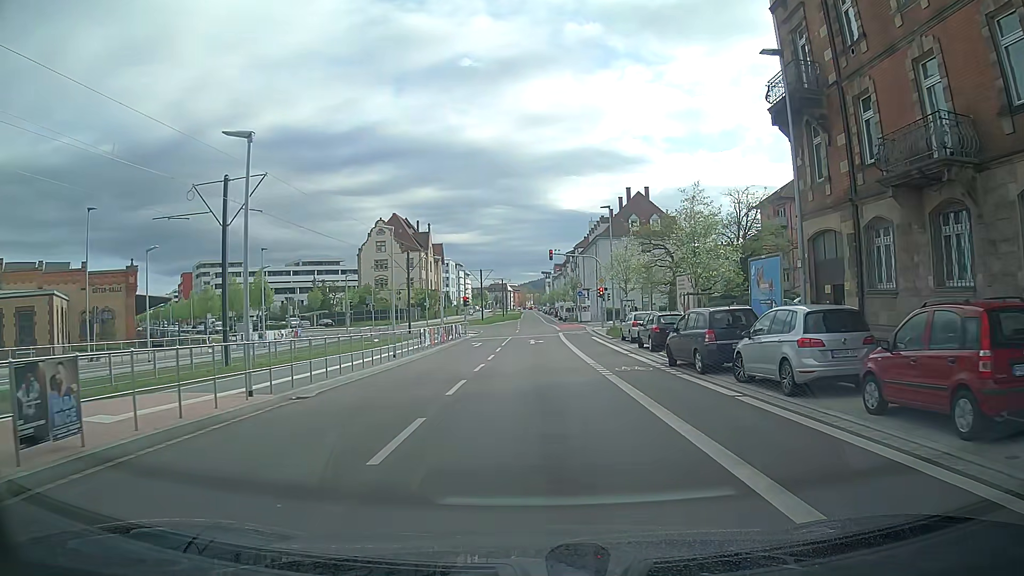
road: secondary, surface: asphalt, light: Day
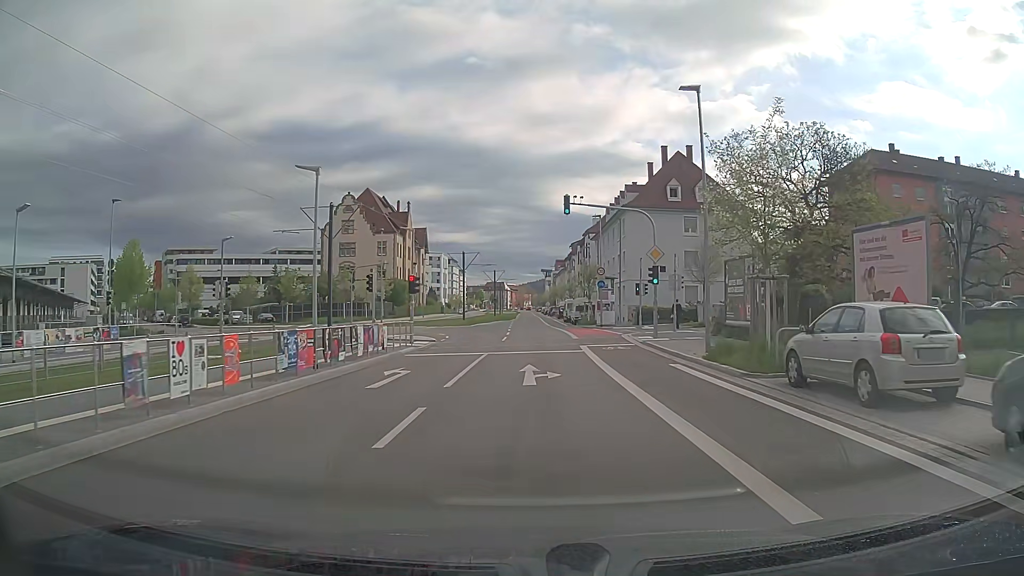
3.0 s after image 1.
(+0.3, +23.6) m; 0°
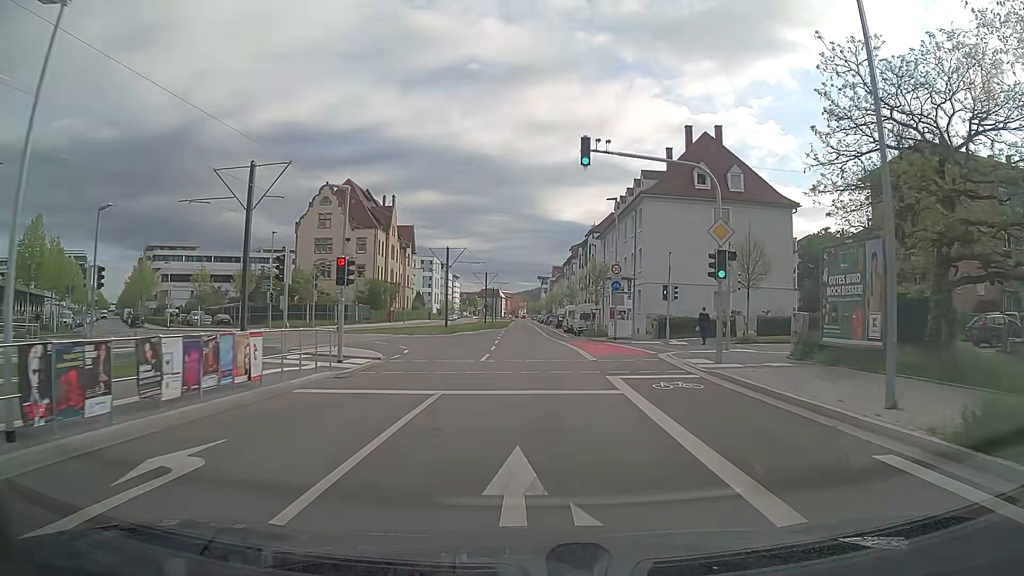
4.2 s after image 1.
(+0.1, +10.9) m; +1°
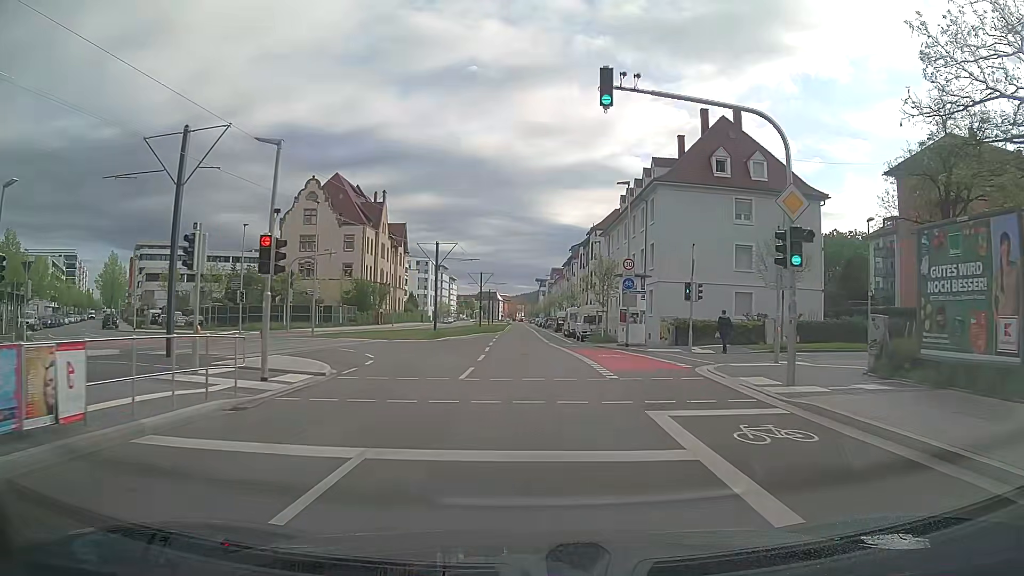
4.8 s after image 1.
(0.0, +5.7) m; 0°
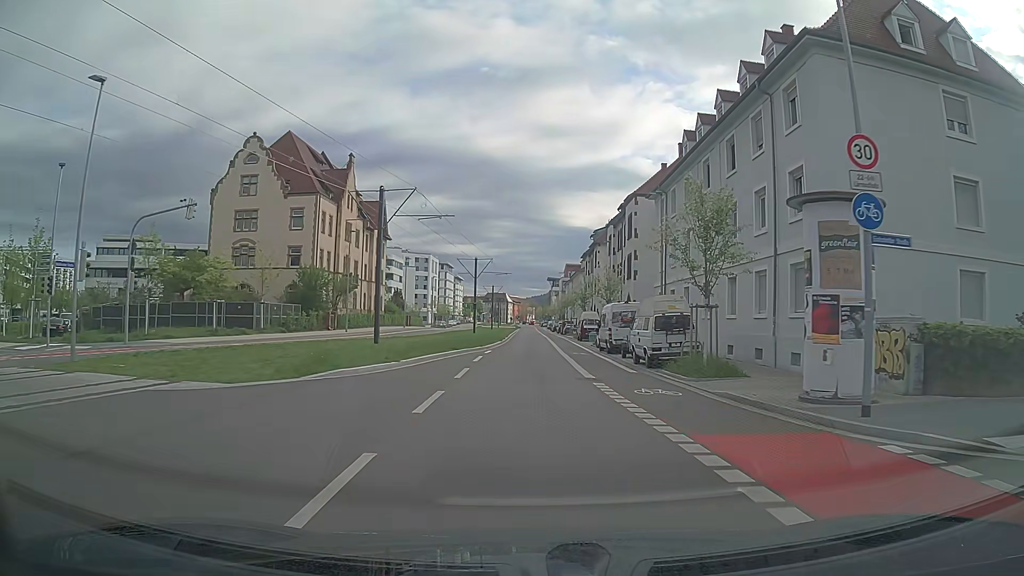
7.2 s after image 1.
(-0.3, +23.8) m; -1°
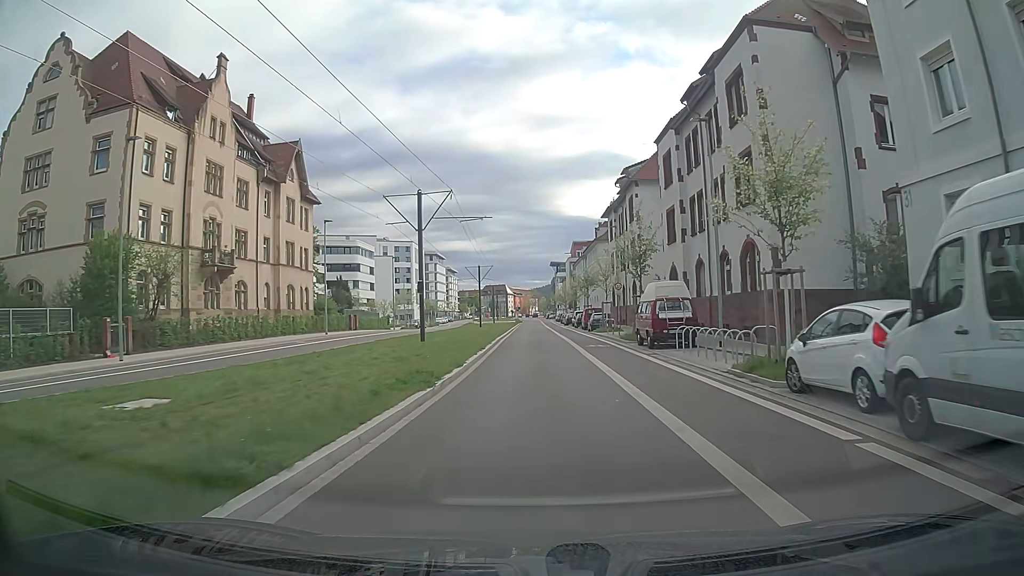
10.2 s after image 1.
(-0.3, +32.2) m; -1°
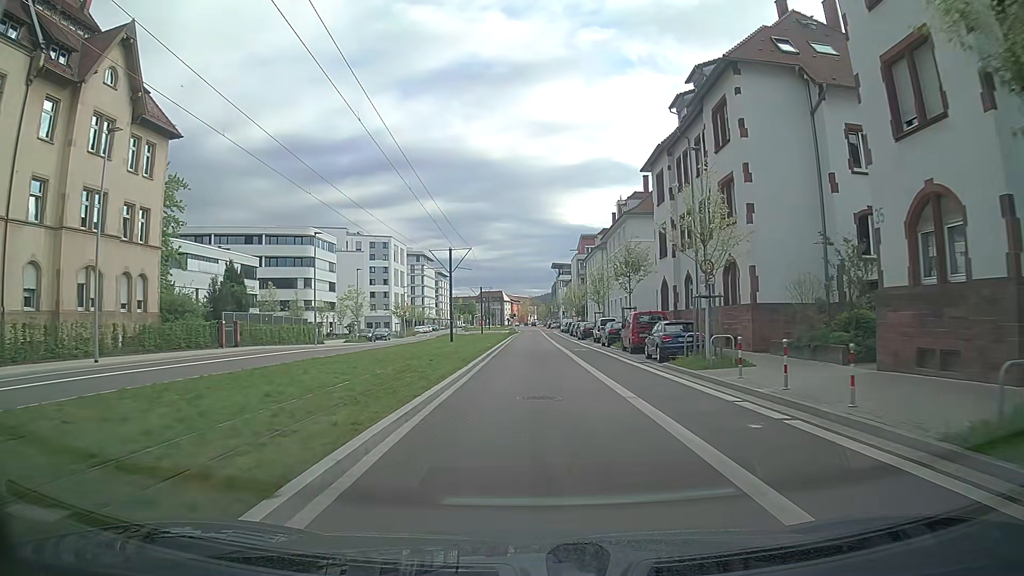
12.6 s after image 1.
(0.0, +27.6) m; 0°
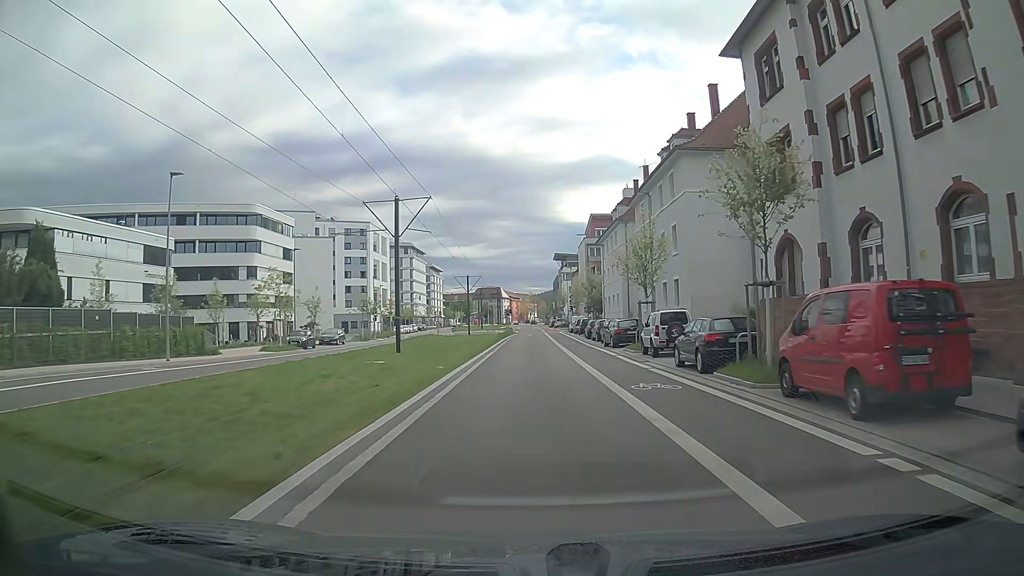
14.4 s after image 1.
(-0.1, +21.1) m; 0°
(0, +10) (0, +20) (0, +30) (0, +40) (0, +50) (0, +60) (0, +70) (-1, +80) (-1, +90) (-1, +100) m
